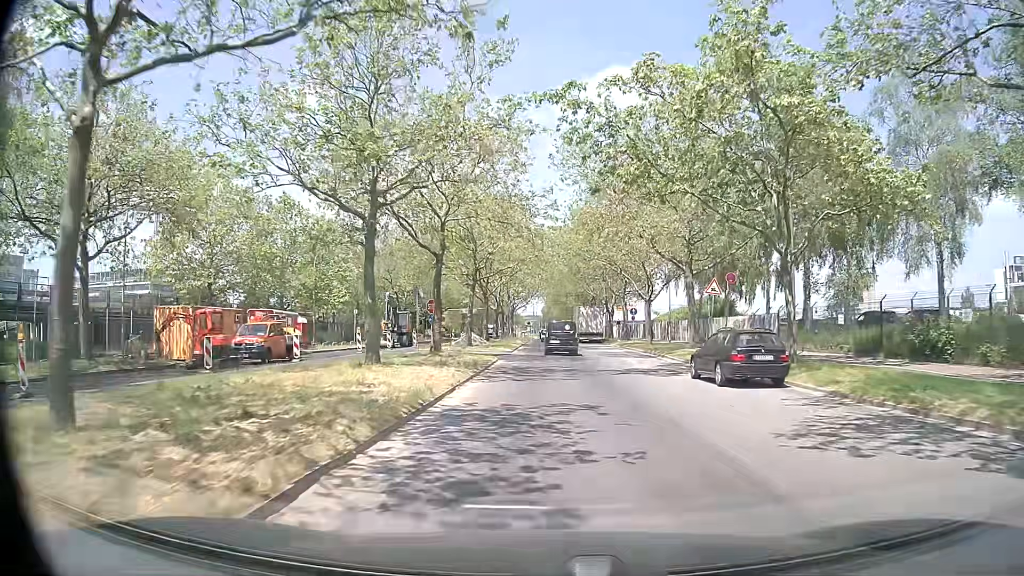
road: secondary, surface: asphalt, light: Day
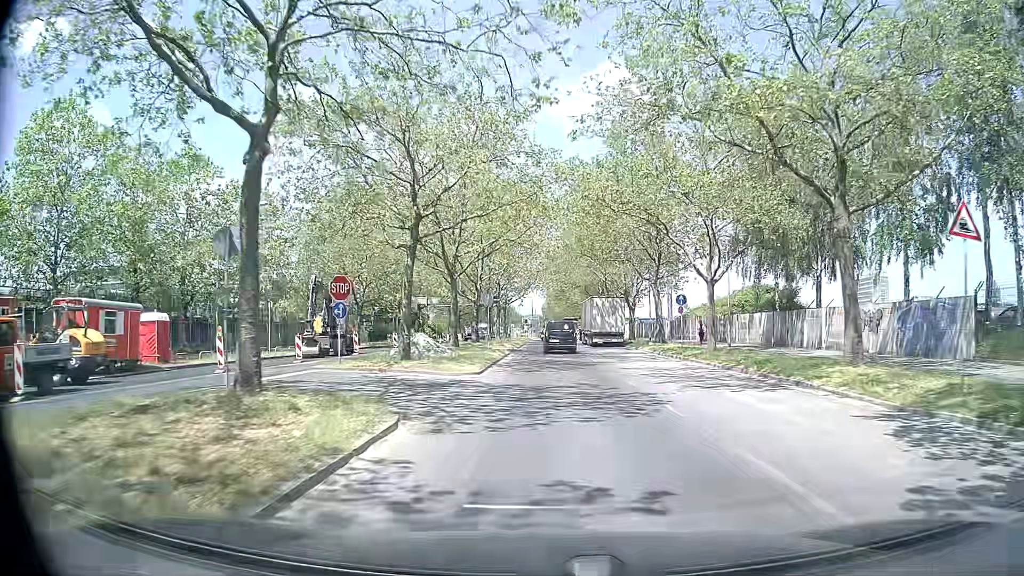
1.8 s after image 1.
(-0.1, +19.5) m; 0°
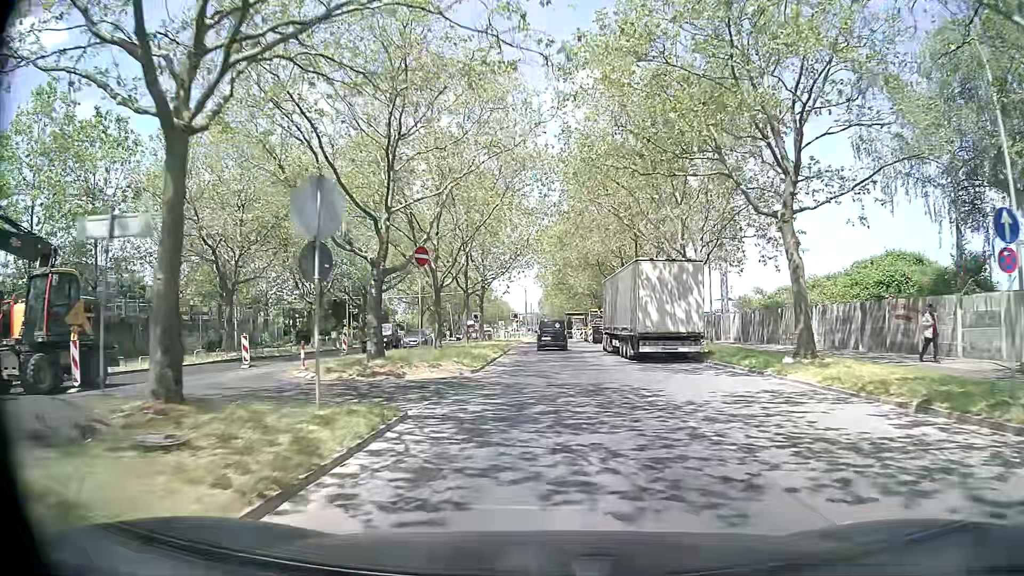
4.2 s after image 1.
(-0.1, +27.1) m; 0°
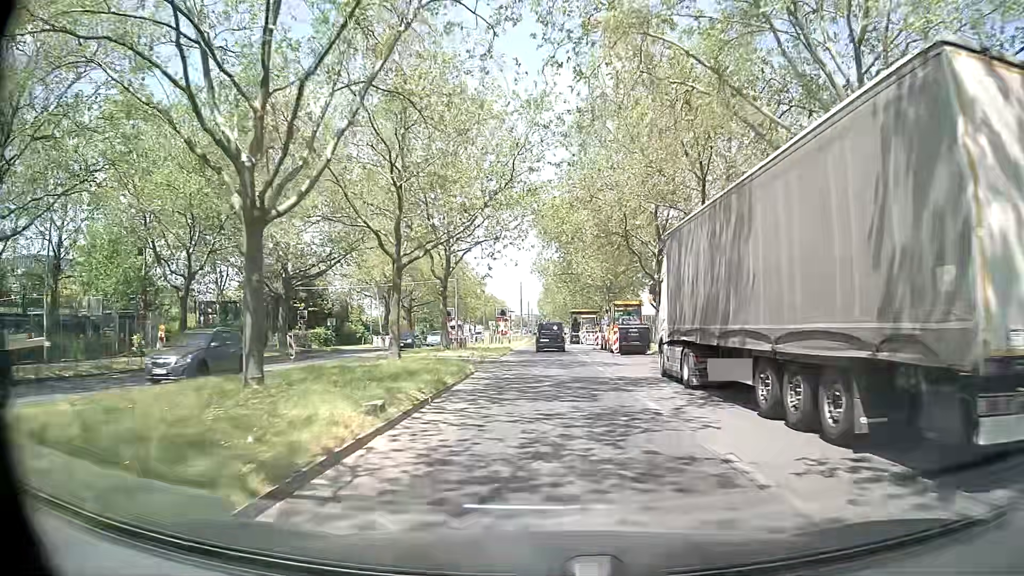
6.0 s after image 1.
(+0.2, +20.6) m; 0°
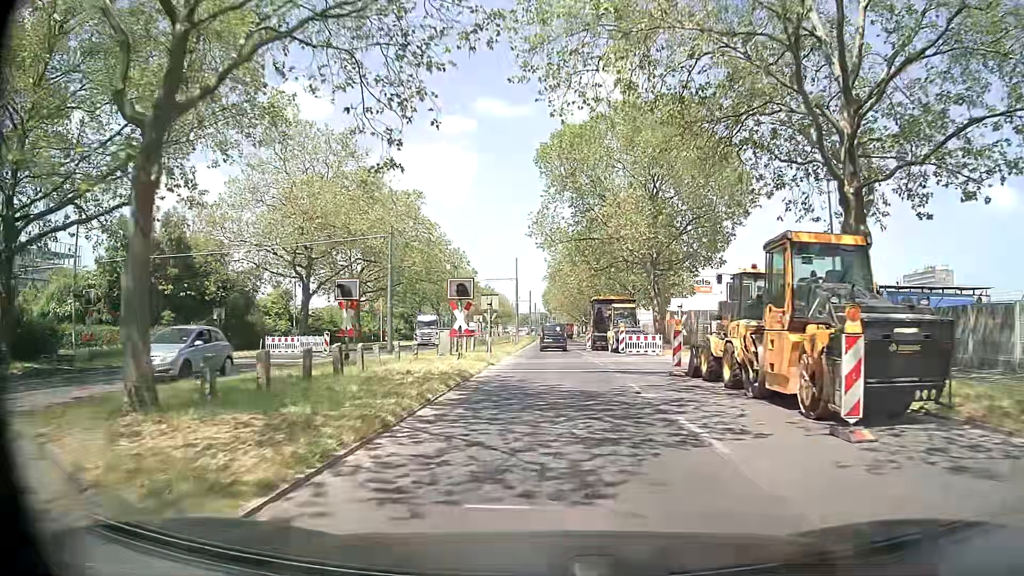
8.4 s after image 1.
(+0.1, +27.8) m; +1°
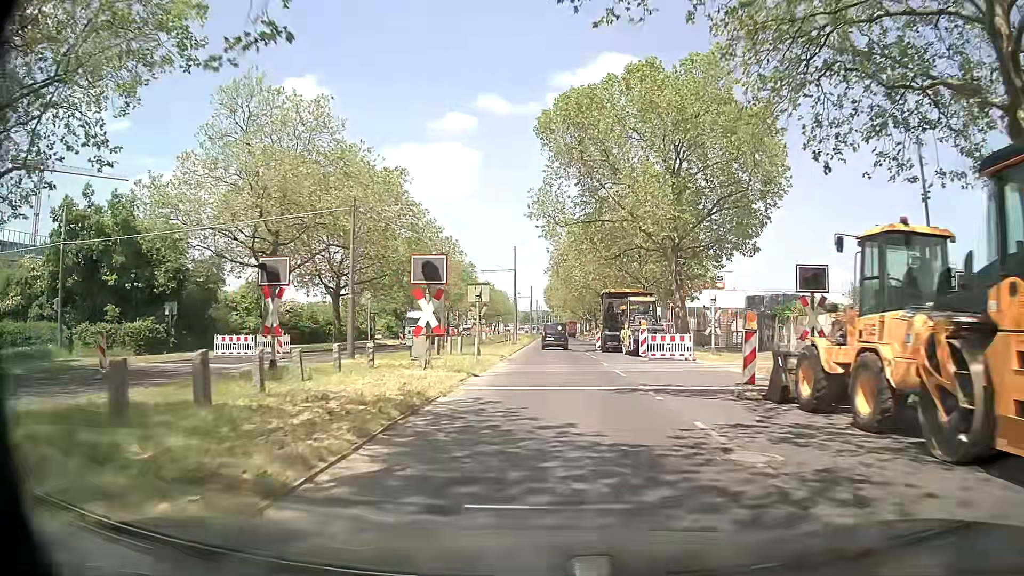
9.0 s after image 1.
(-0.1, +7.0) m; -1°
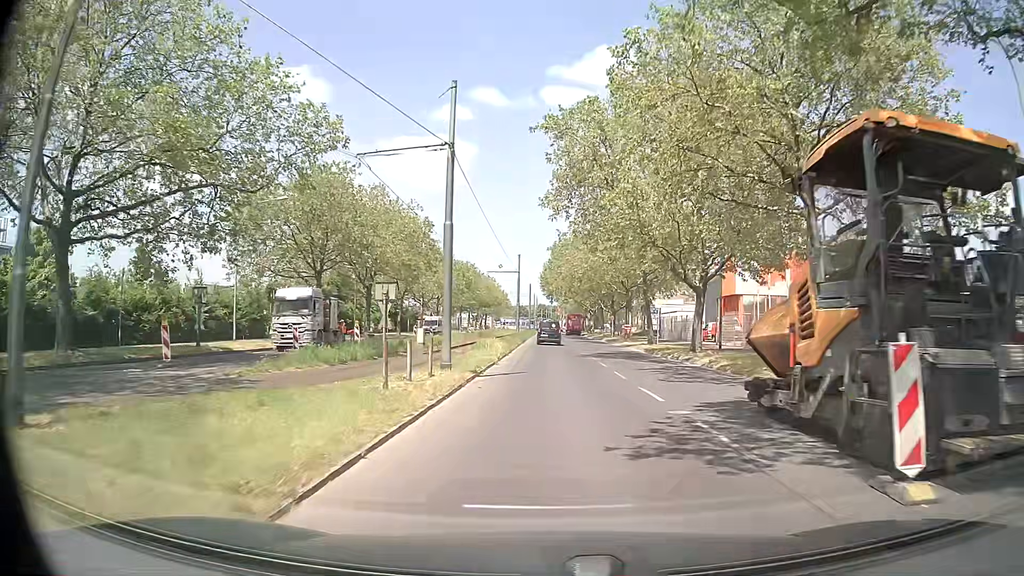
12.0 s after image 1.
(0.0, +35.0) m; 0°
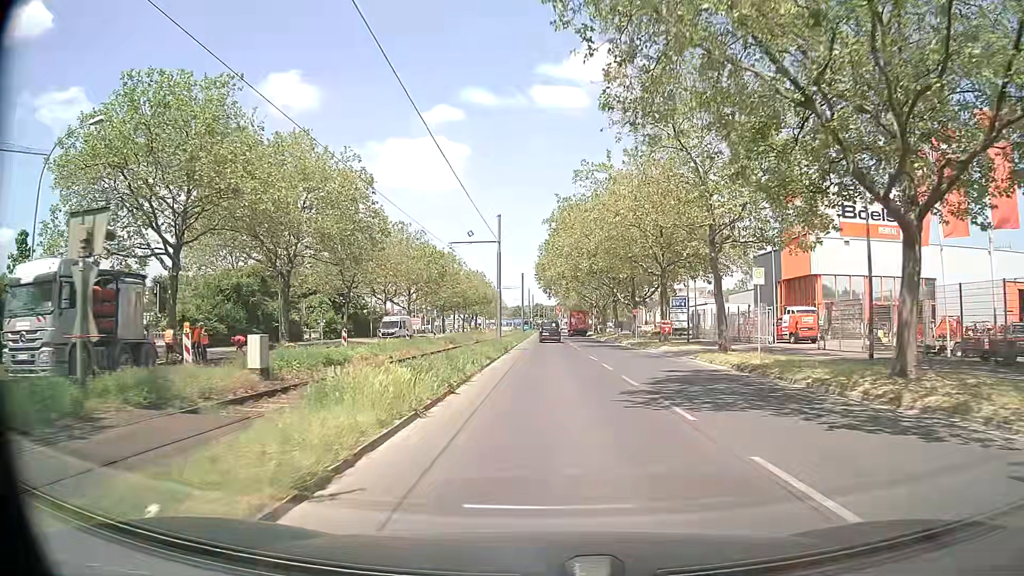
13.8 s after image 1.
(0.0, +21.1) m; 0°
(0, +10) (0, +20) (0, +30) (0, +40) (0, +50) (0, +60) (0, +70) (0, +80) (0, +90) (0, +100) m
